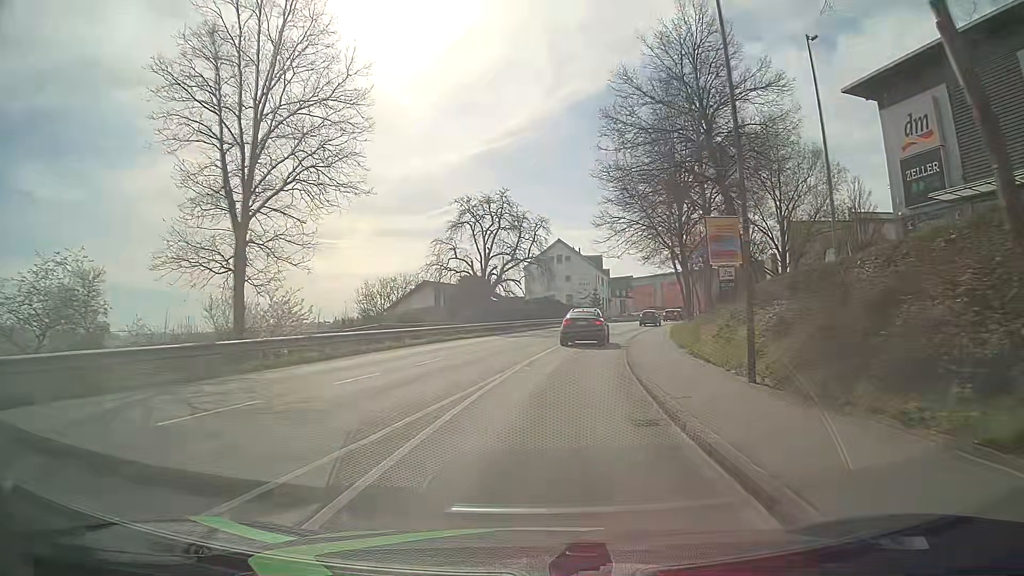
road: tertiary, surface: asphalt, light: Day
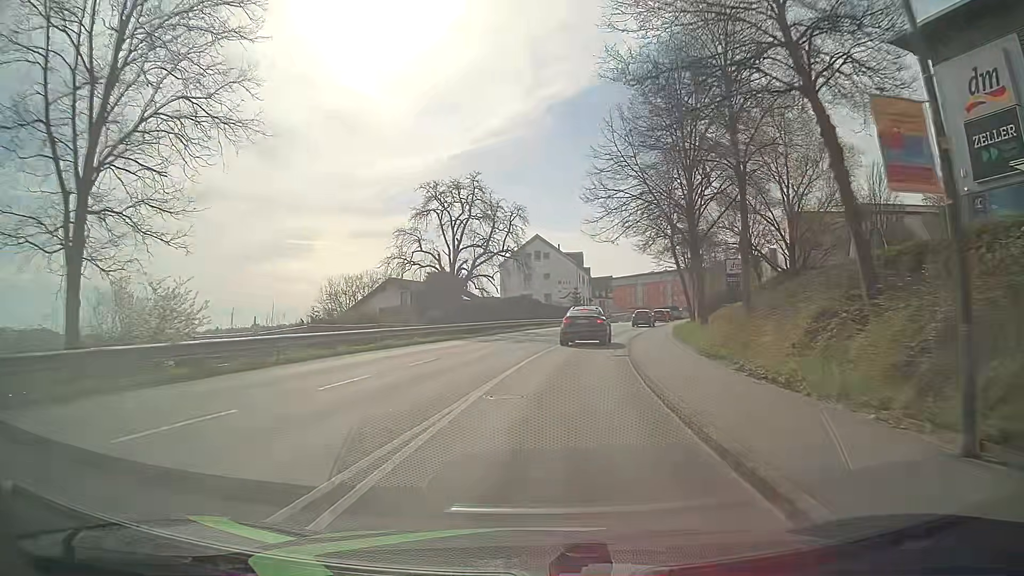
(+0.3, +7.2) m; +2°
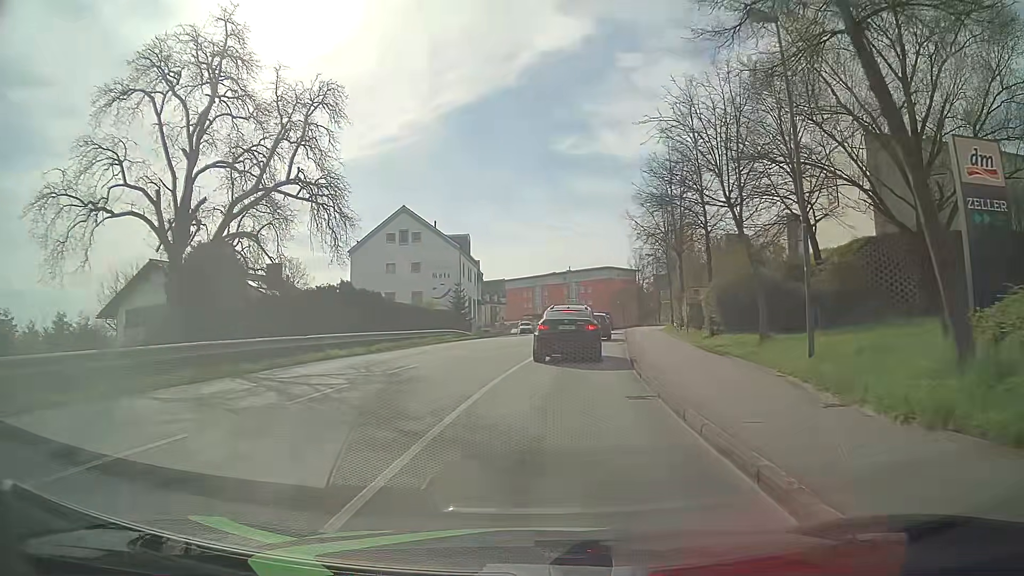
(+2.8, +30.6) m; +11°
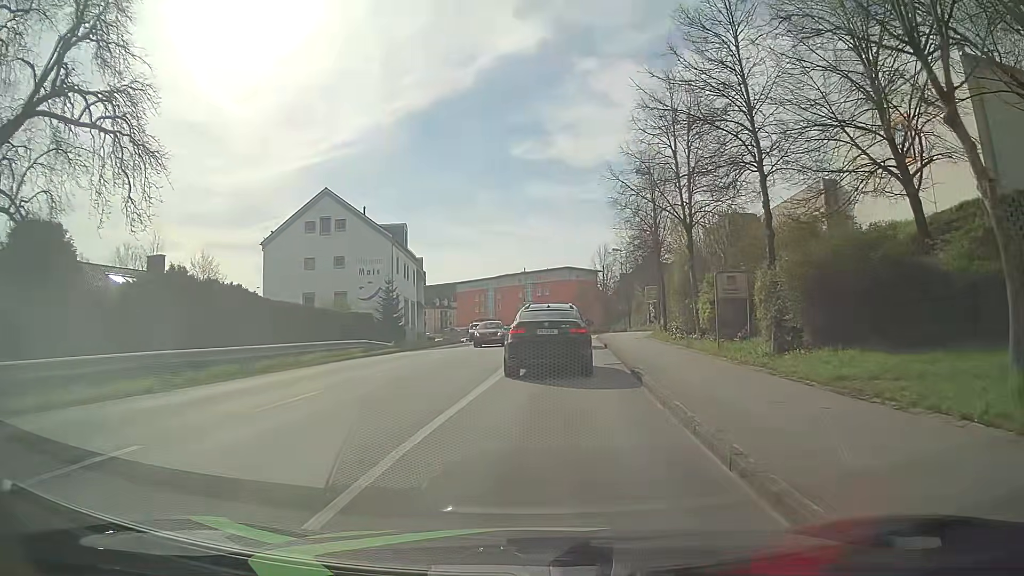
(+0.2, +12.1) m; +3°
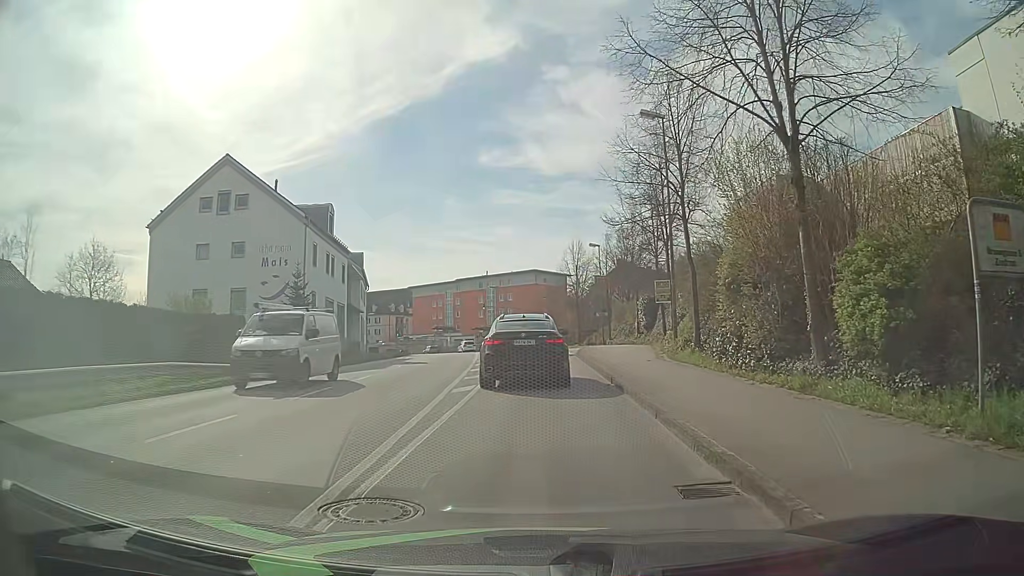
(+0.3, +13.9) m; +2°
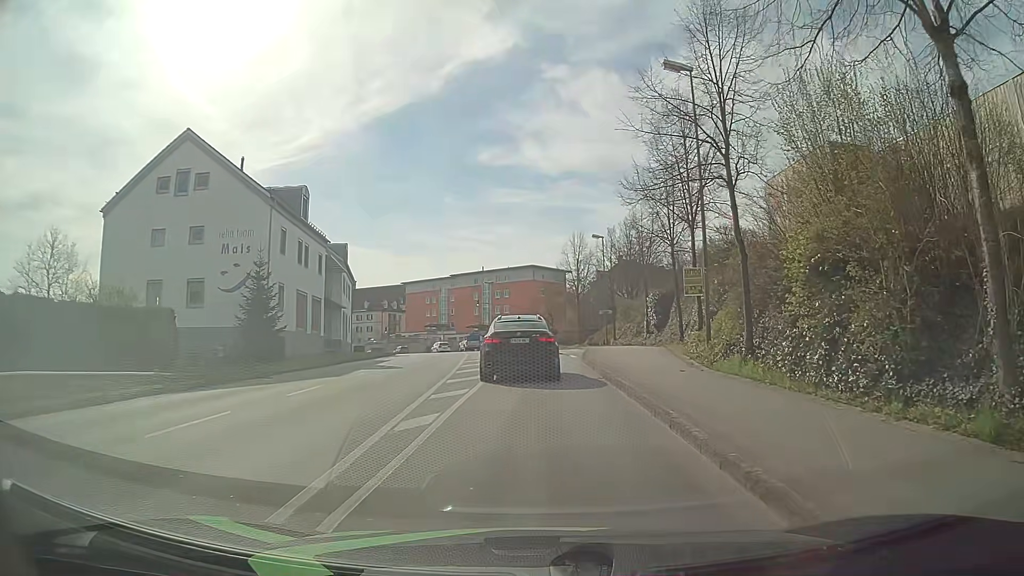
(0.0, +5.7) m; 0°
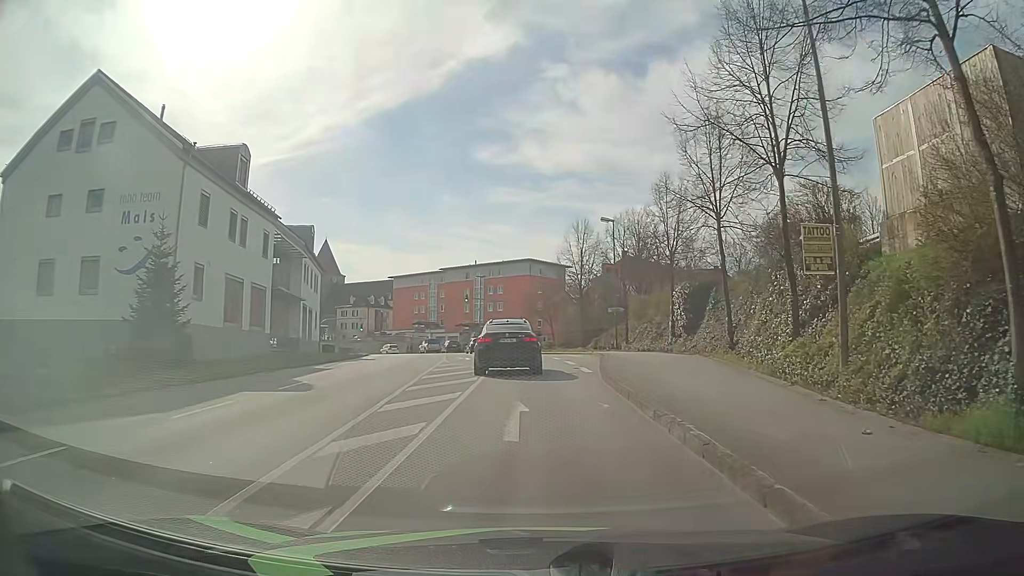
(+0.1, +10.3) m; 0°
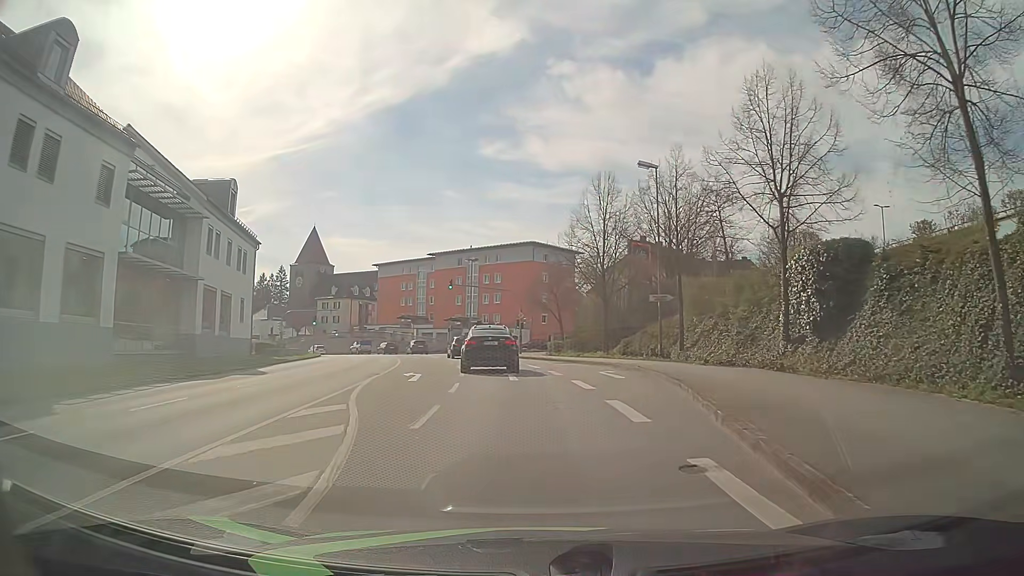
(+0.2, +17.5) m; +1°
(0, +10) (-1, +20) (-2, +30) (-4, +40) (-6, +49) (-9, +59) (-12, +69) (-16, +78) (-21, +86) (-26, +95) m
